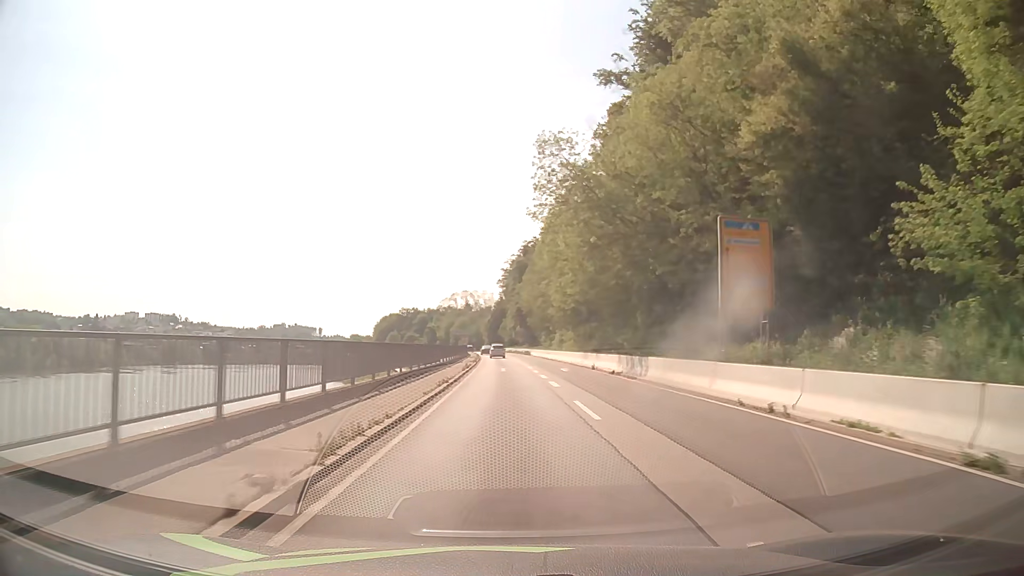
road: primary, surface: asphalt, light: Day
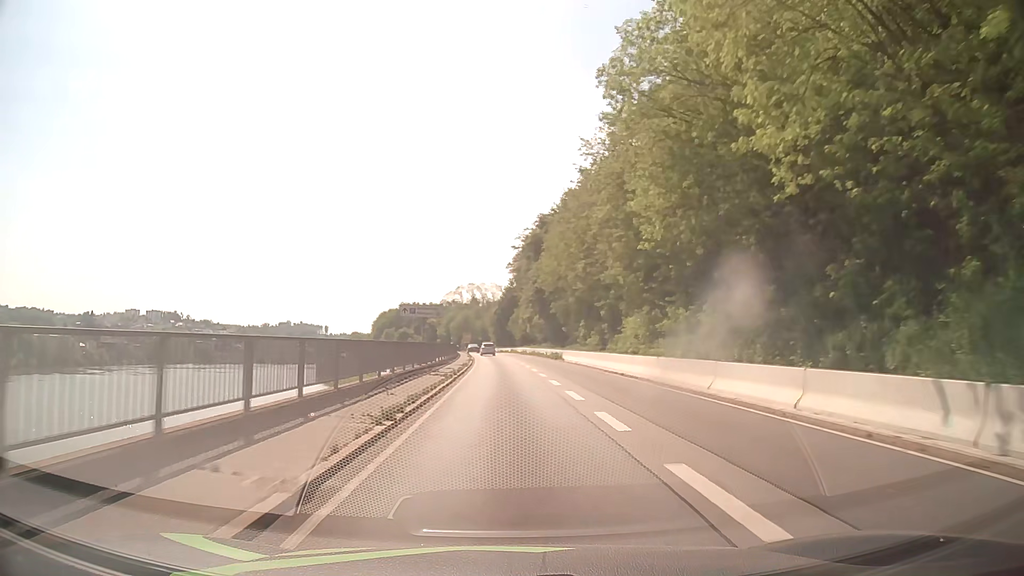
(-0.3, +42.1) m; -1°
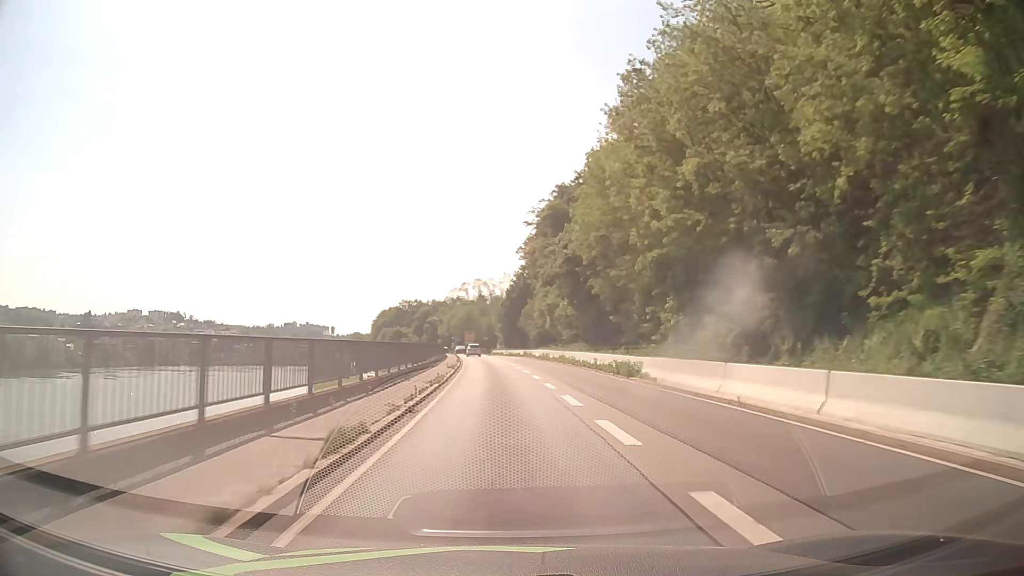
(-0.1, +31.5) m; -1°
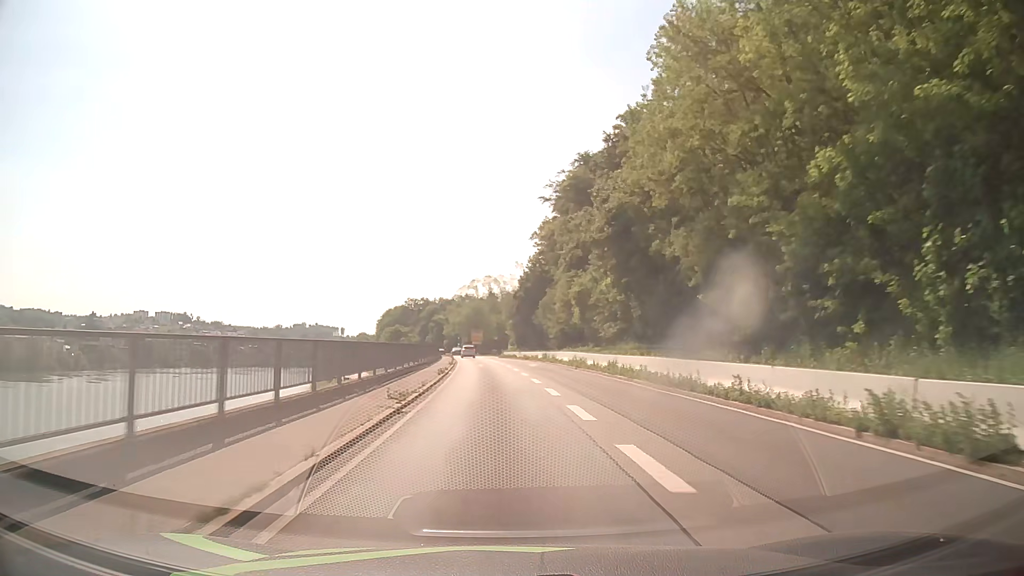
(-0.1, +20.9) m; -1°
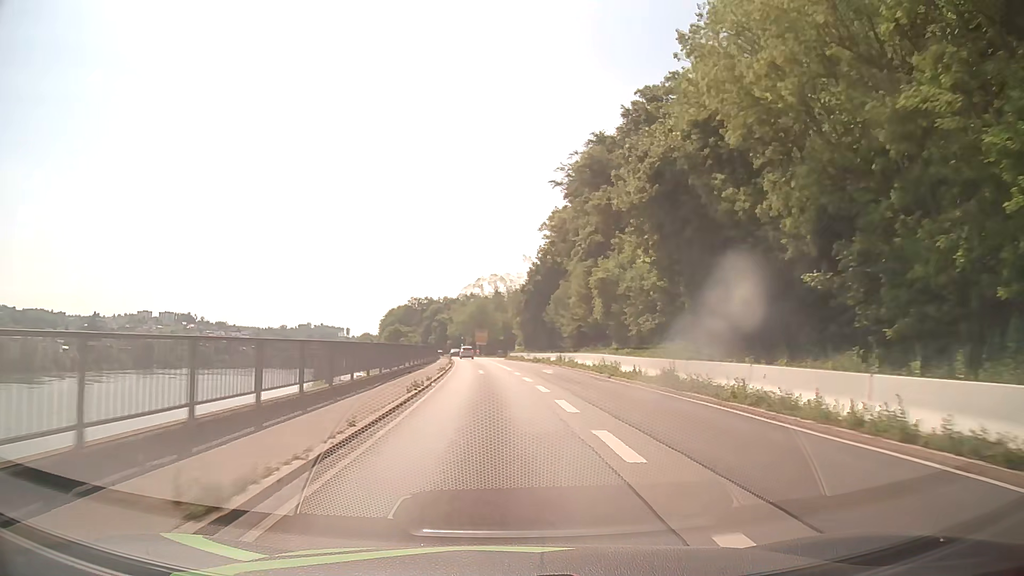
(0.0, +10.4) m; -1°
